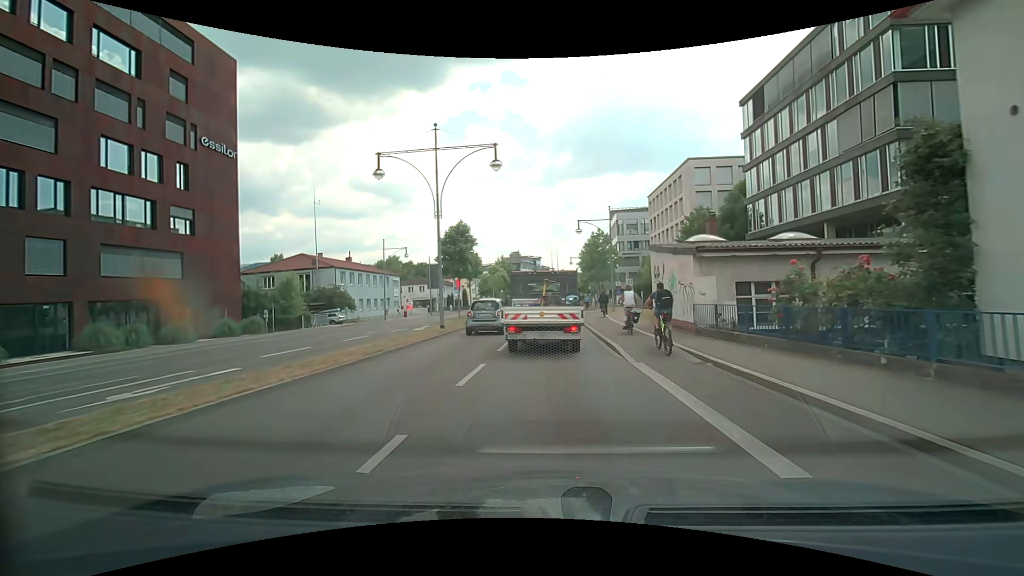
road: primary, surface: asphalt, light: Day
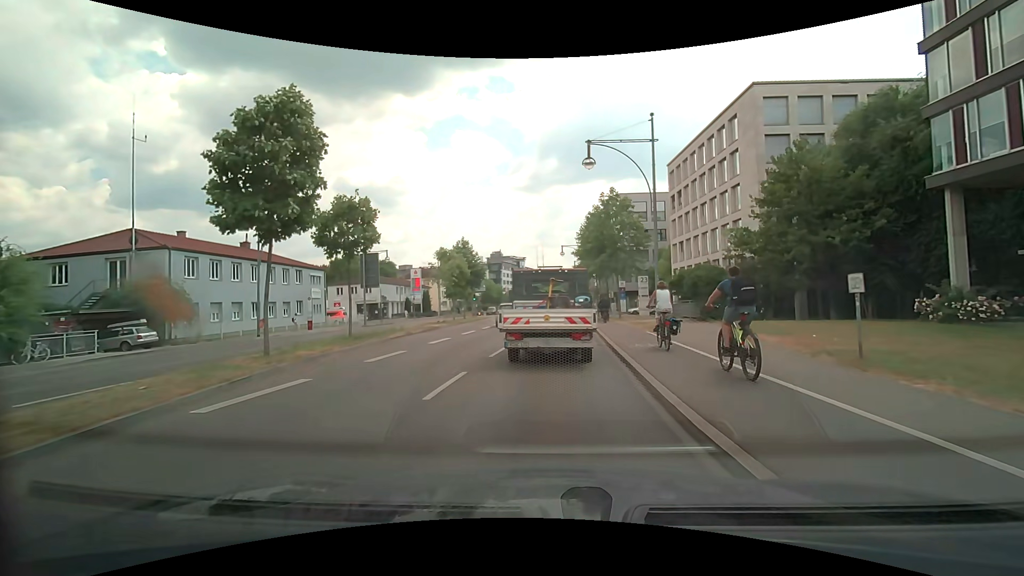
(+0.5, +24.9) m; +1°
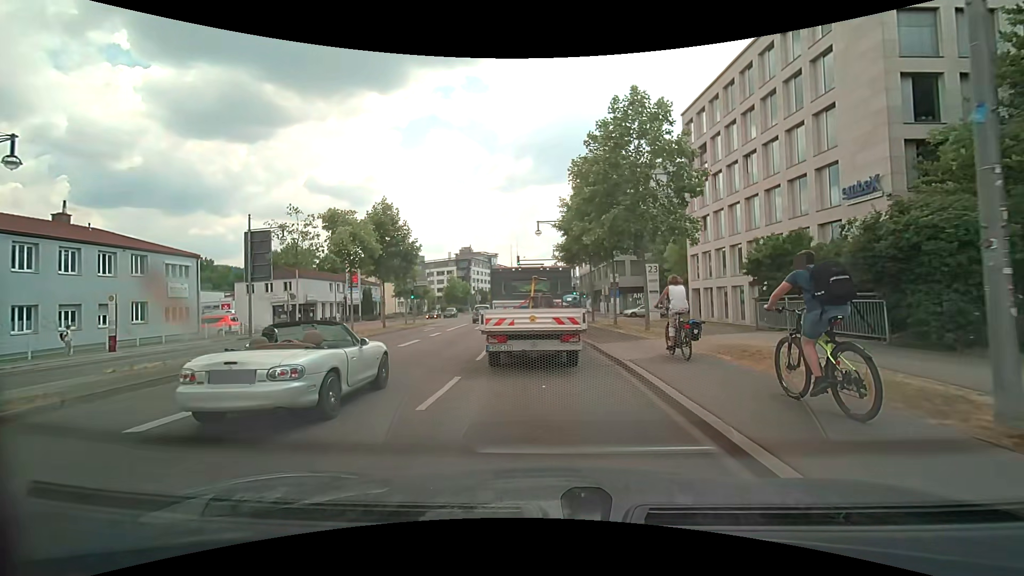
(+0.6, +18.6) m; +3°
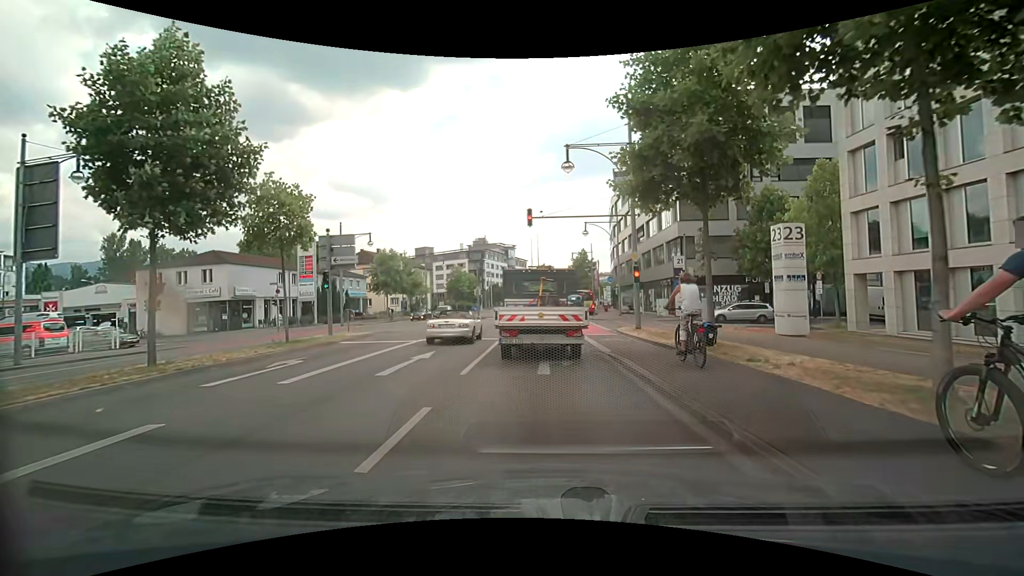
(-0.4, +21.1) m; -2°
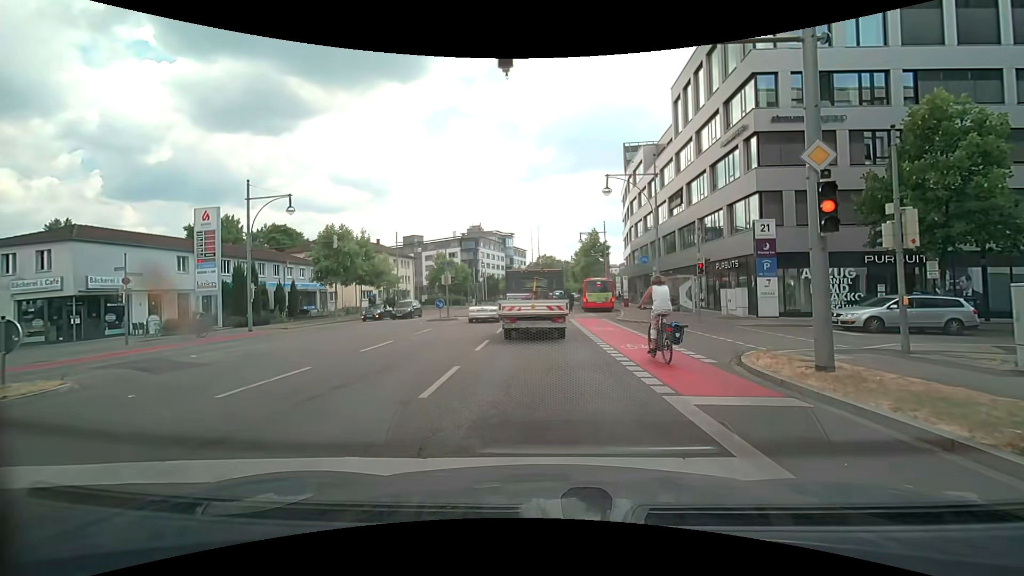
(-0.1, +15.3) m; 0°
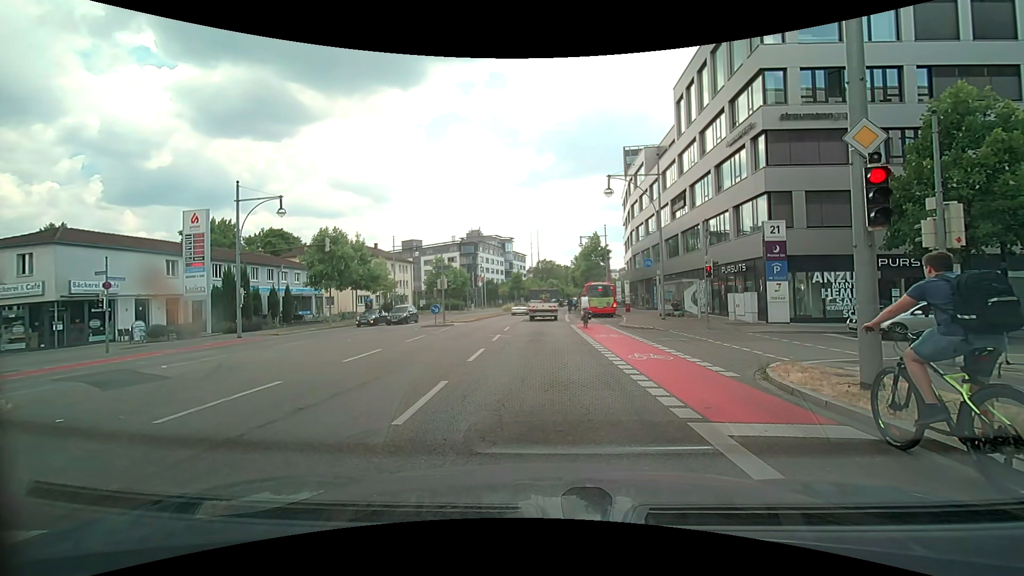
(0.0, +1.1) m; 0°
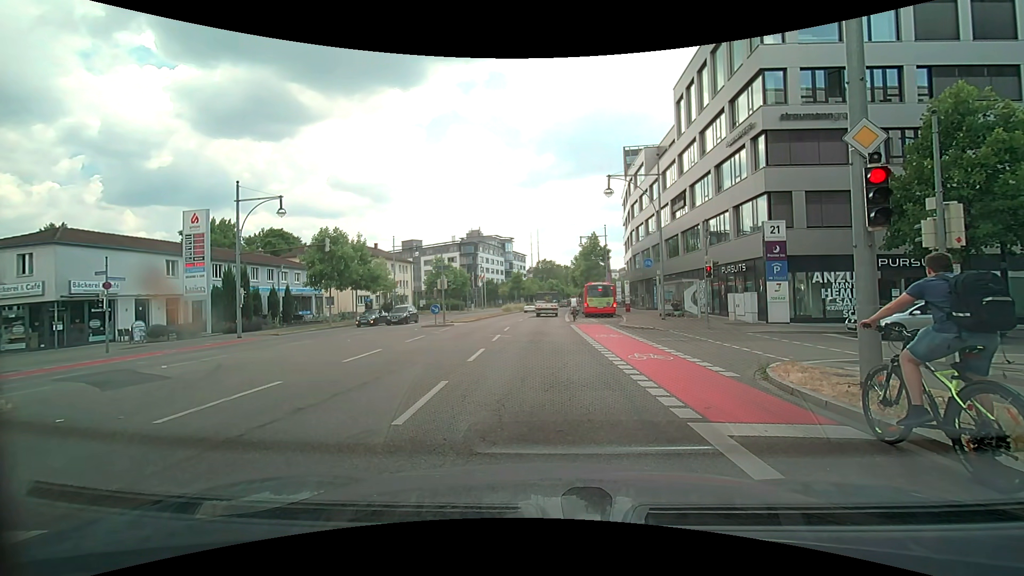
(0.0, 0.0) m; 0°
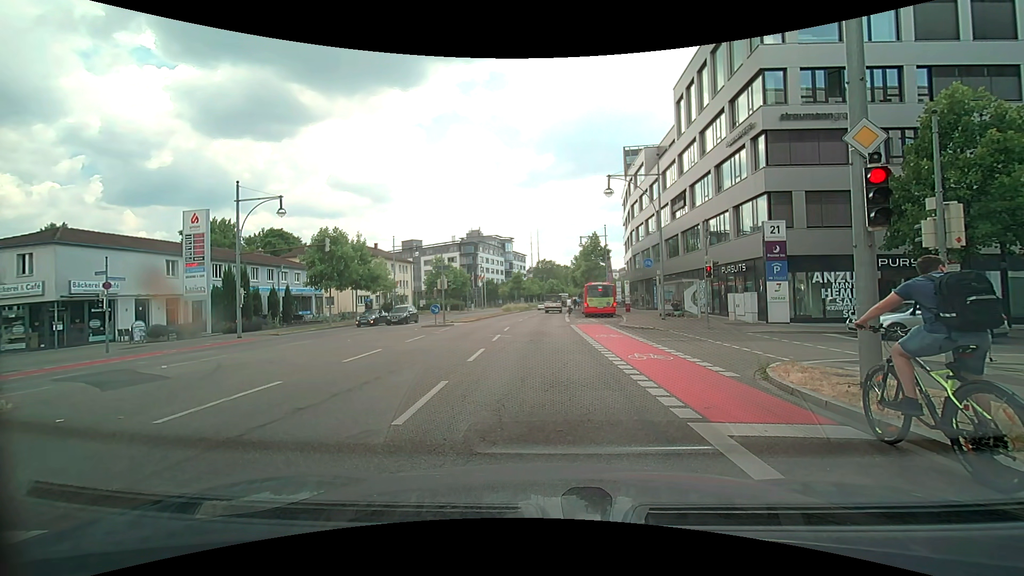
(0.0, 0.0) m; 0°
(0, +10) (0, +20) (0, +30) (0, +40) (0, +50) (0, +60) (0, +70) (+1, +80) (+2, +90) (+3, +100) m
